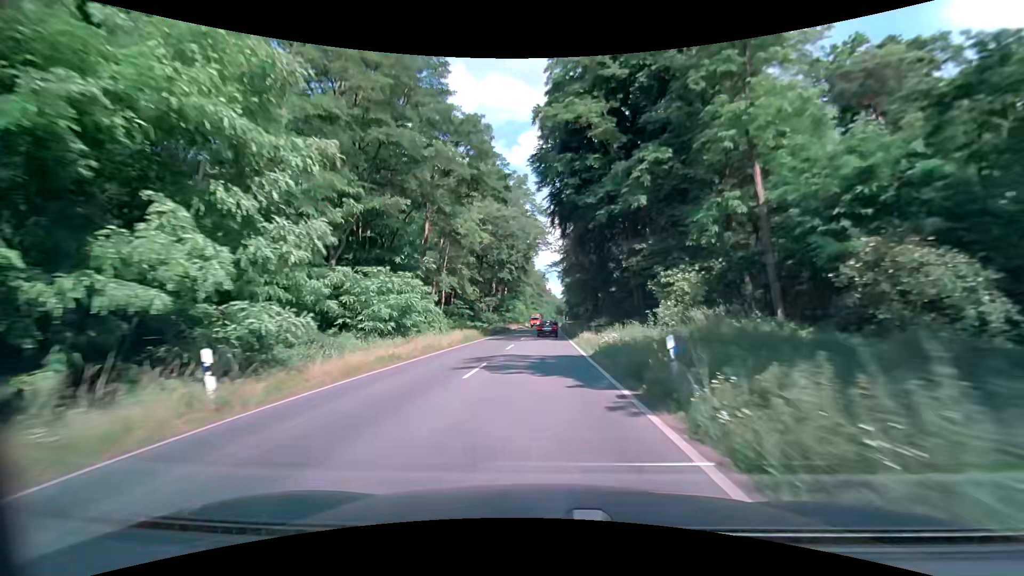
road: primary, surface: asphalt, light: Day
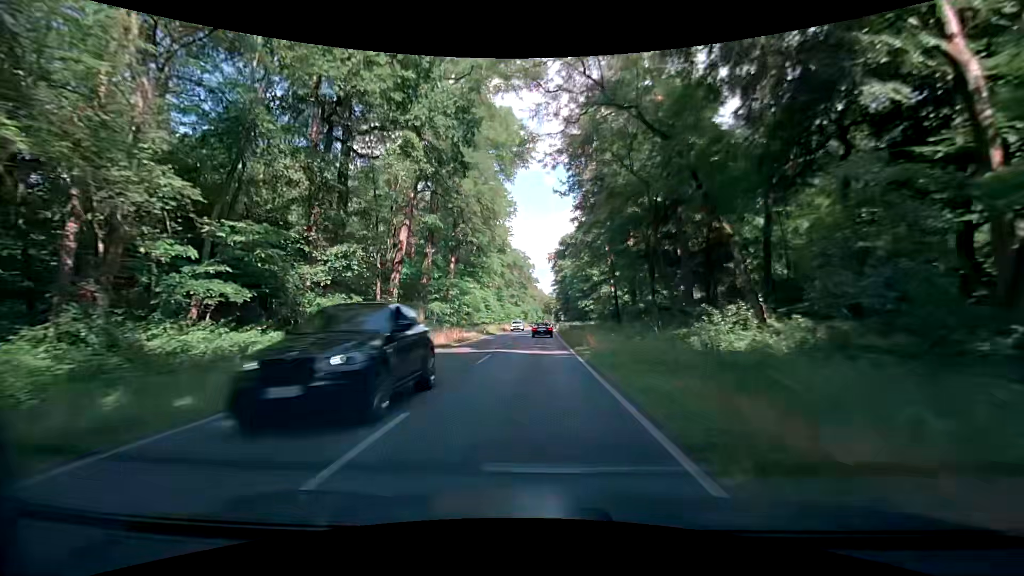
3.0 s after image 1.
(+0.5, +56.9) m; +2°
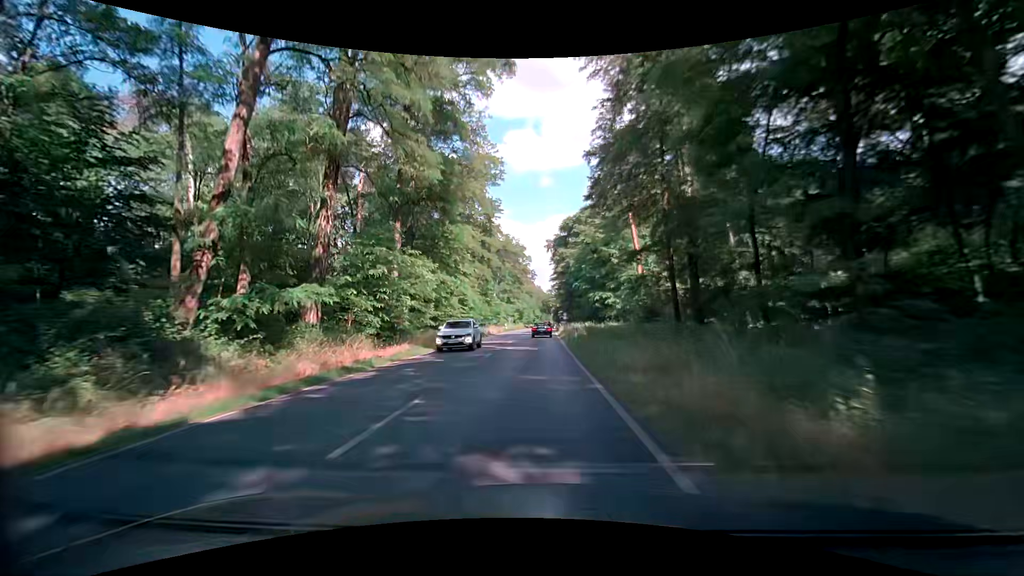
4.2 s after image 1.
(-0.1, +22.3) m; -1°
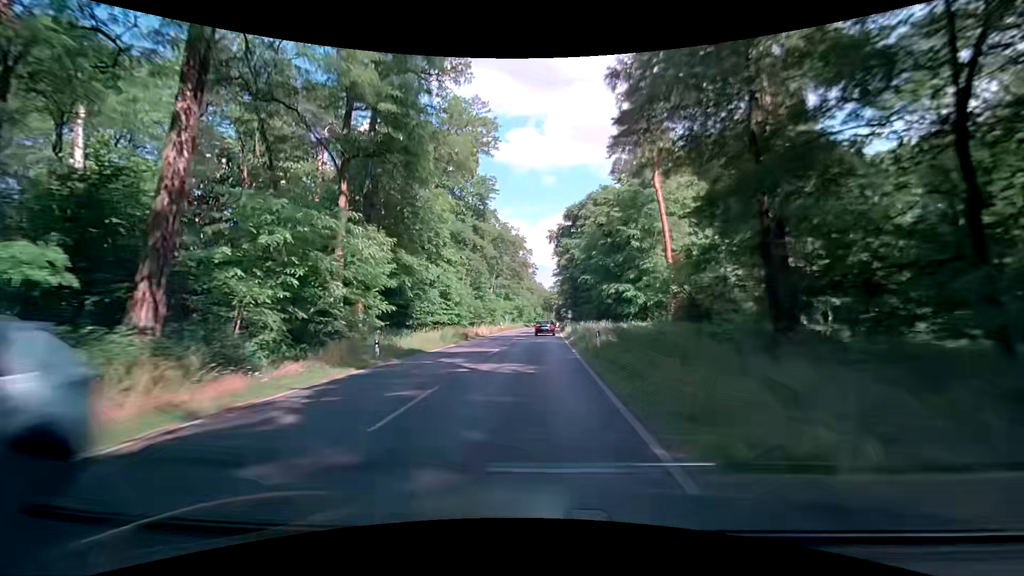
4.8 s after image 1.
(+0.1, +11.1) m; 0°
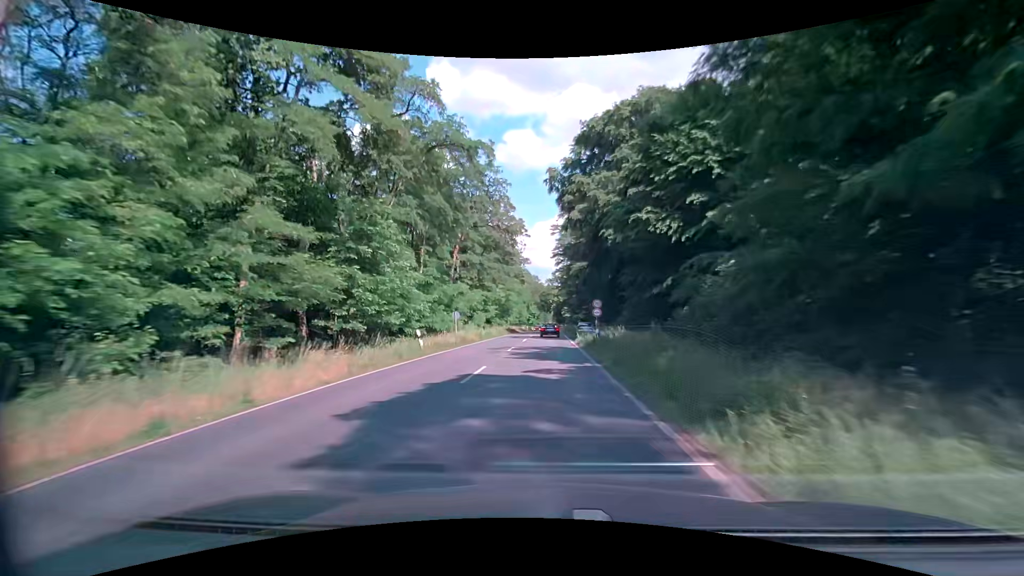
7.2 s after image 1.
(+0.3, +43.9) m; 0°
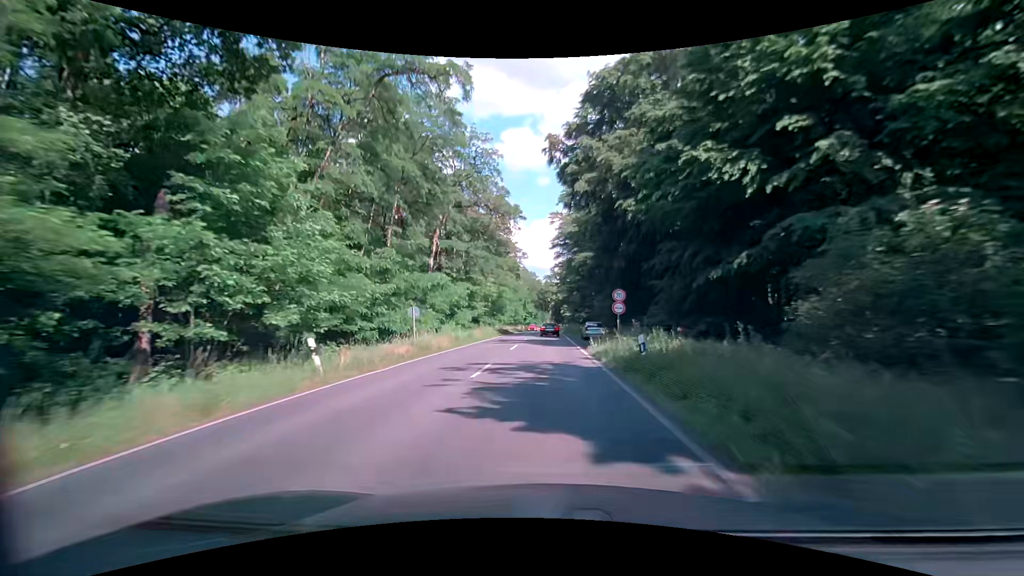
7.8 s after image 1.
(+0.2, +11.0) m; +1°
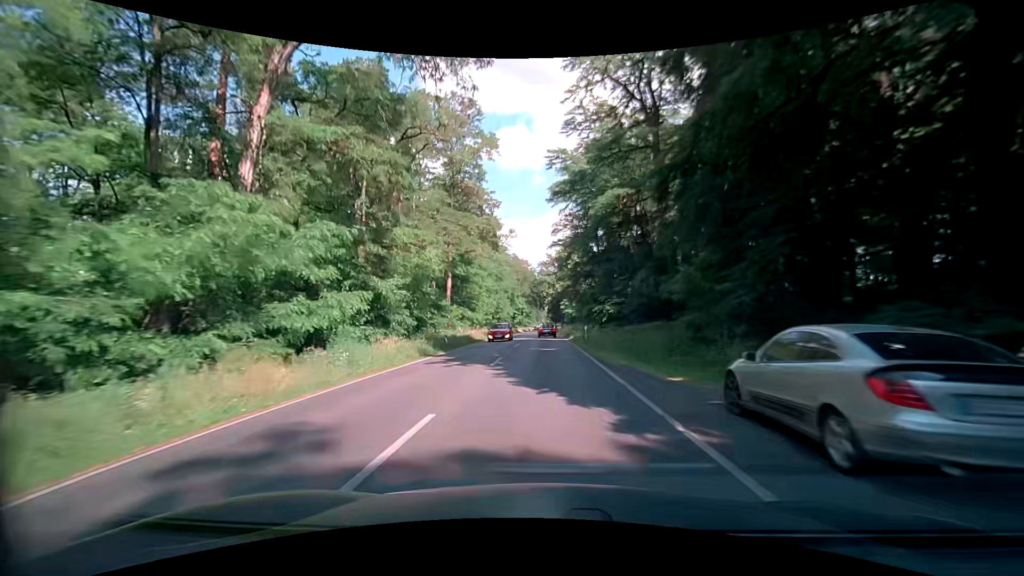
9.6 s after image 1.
(0.0, +33.1) m; +1°
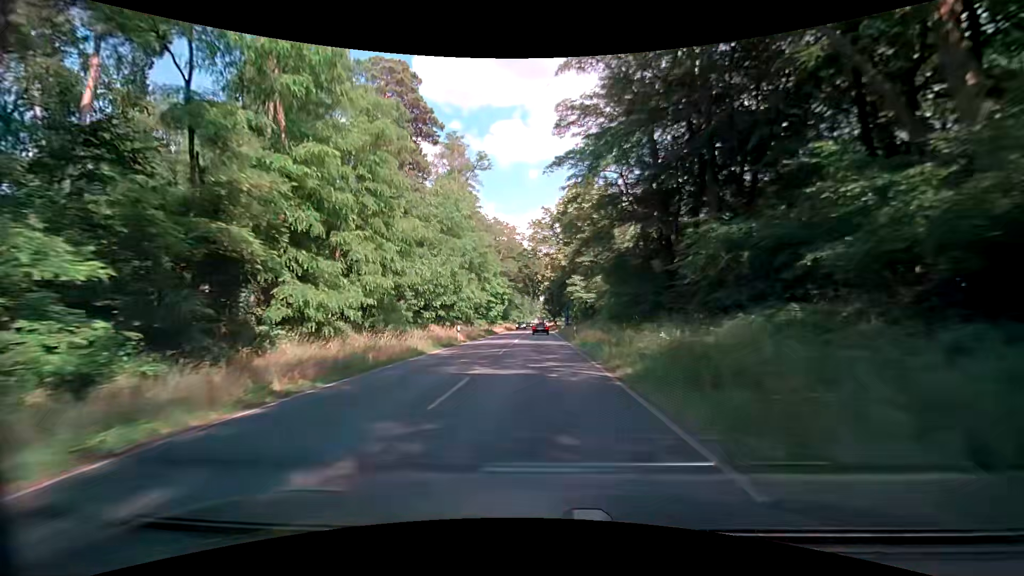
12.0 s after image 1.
(-0.2, +44.2) m; -1°
(0, +10) (0, +20) (+1, +30) (+1, +40) (+1, +50) (+1, +60) (+1, +70) (+1, +80) (+1, +90) (+1, +100) m
